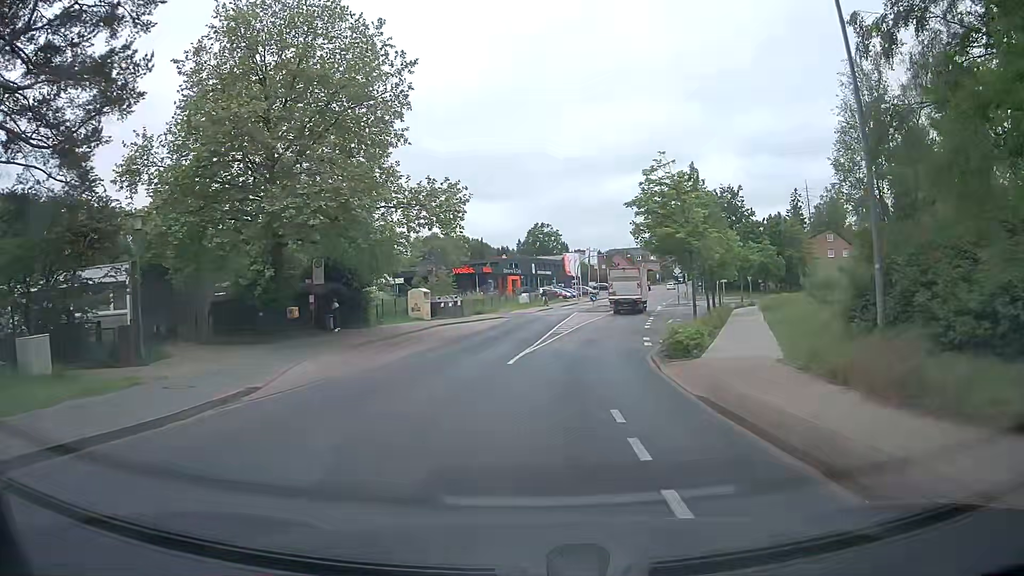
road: tertiary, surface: asphalt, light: Day
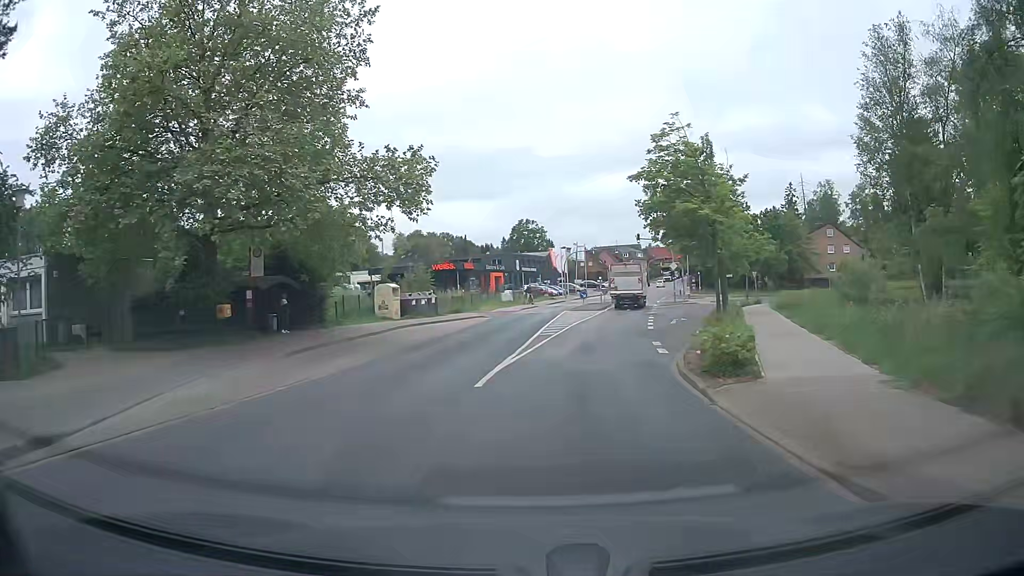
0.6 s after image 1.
(+0.1, +5.6) m; +2°
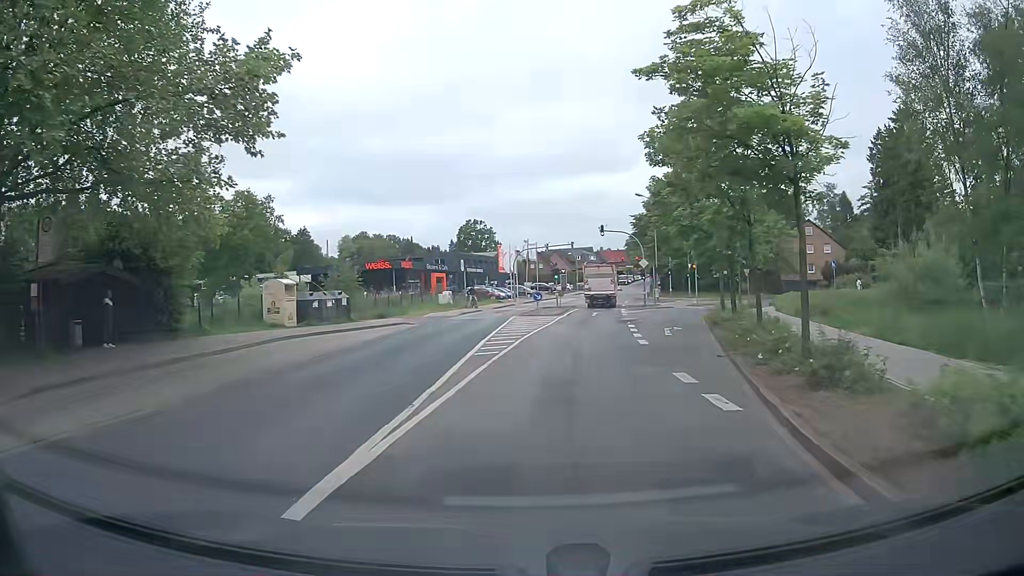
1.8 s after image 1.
(+0.2, +10.4) m; +4°
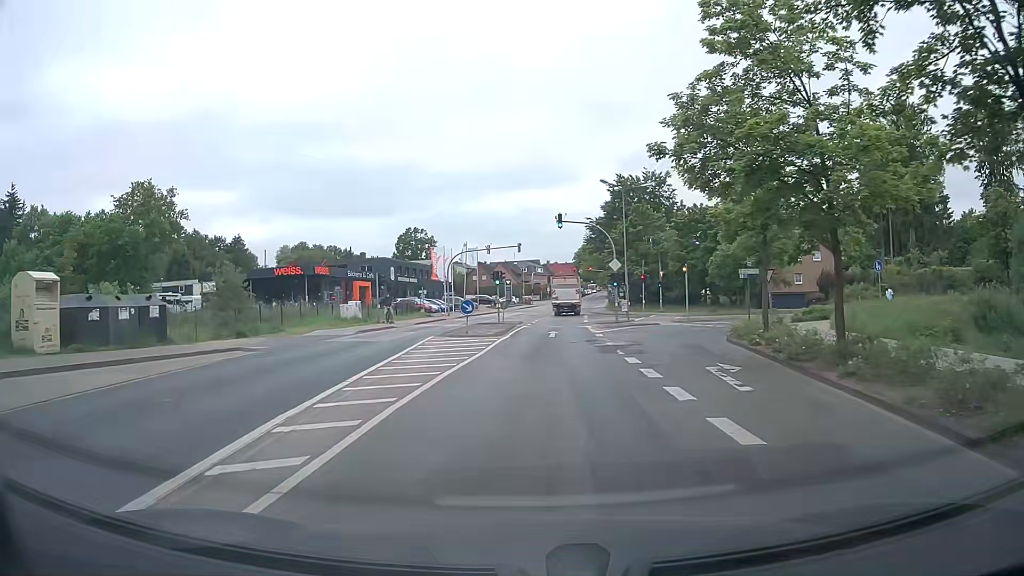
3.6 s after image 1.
(+0.6, +14.1) m; +5°
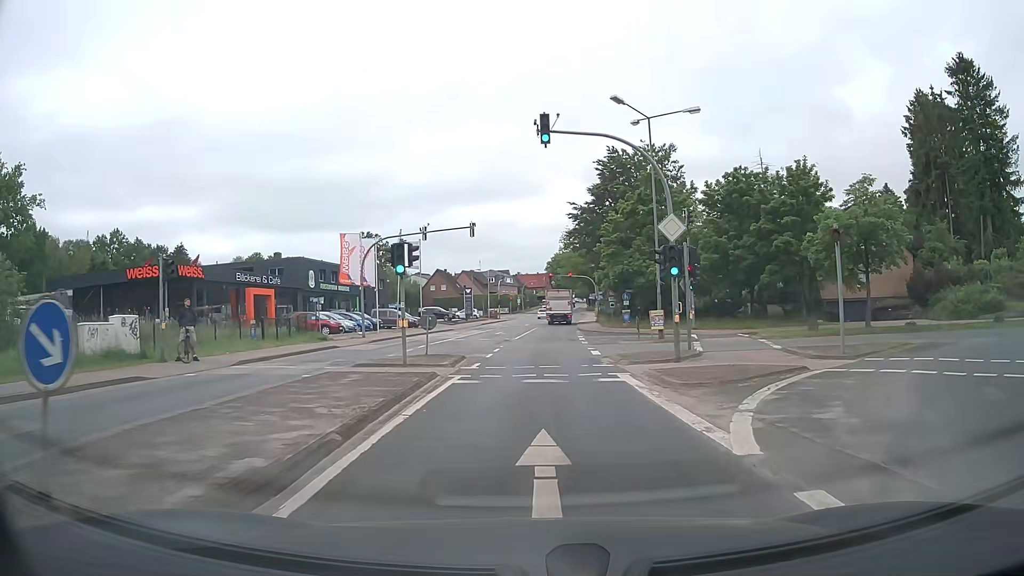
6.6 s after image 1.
(+0.3, +24.1) m; +2°
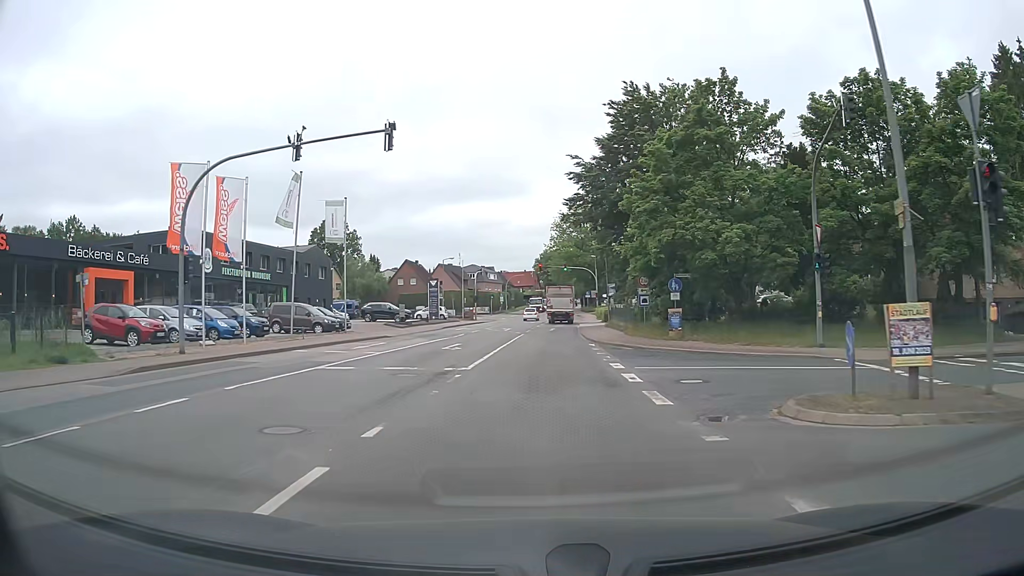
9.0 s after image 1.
(+0.1, +21.7) m; +1°
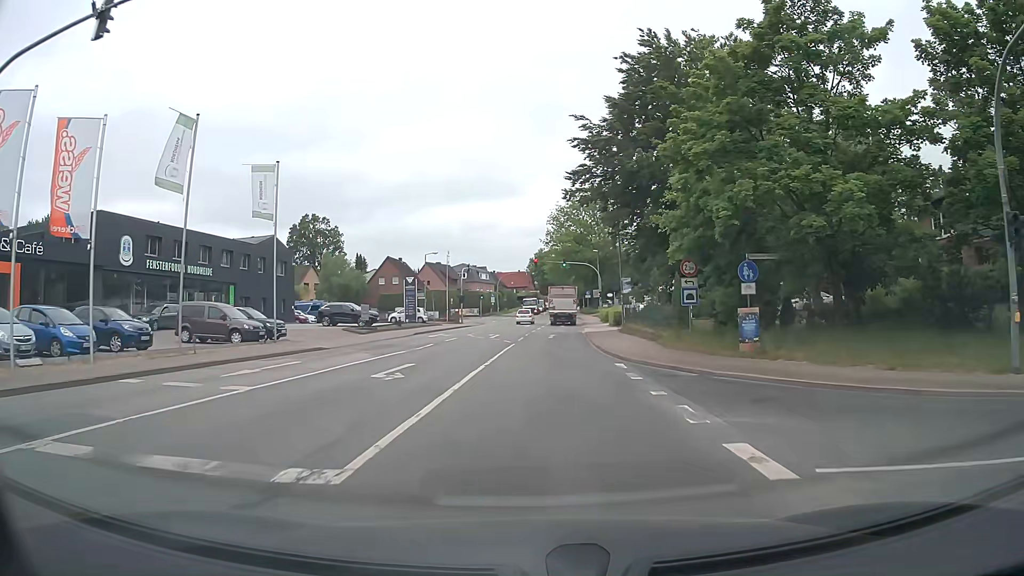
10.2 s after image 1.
(0.0, +10.8) m; +1°
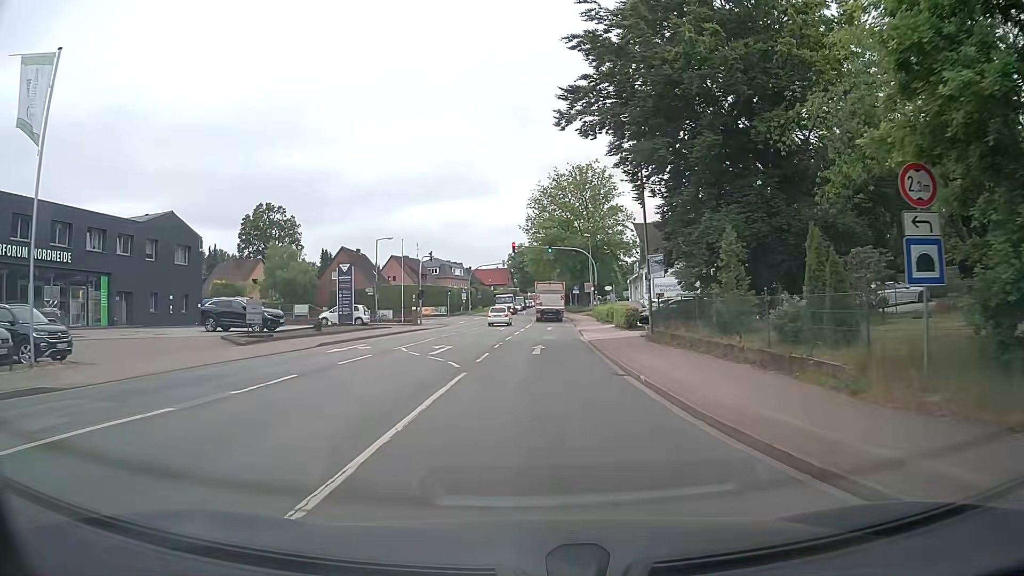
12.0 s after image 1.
(+0.1, +15.6) m; +2°
(0, +10) (0, +20) (0, +30) (+1, +40) (+1, +50) (+1, +60) (+1, +70) (+1, +80) (+1, +90) (0, +100) m
